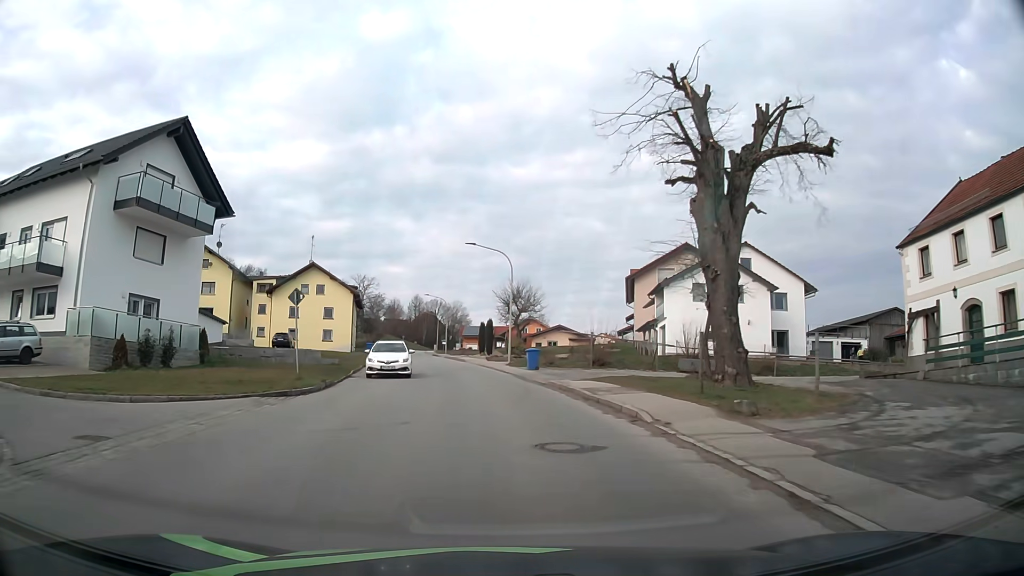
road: tertiary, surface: asphalt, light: Day
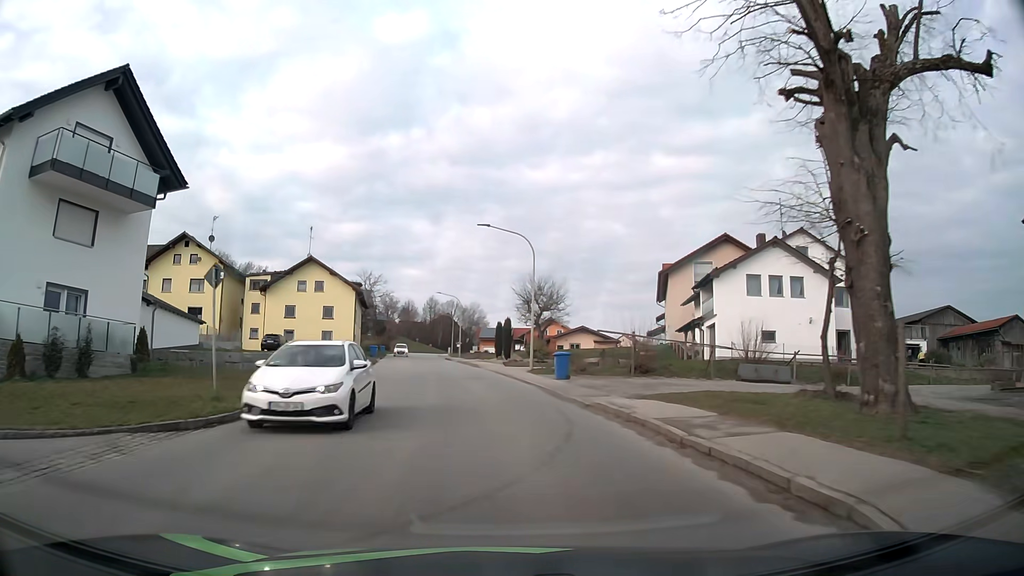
(-0.1, +7.3) m; -2°
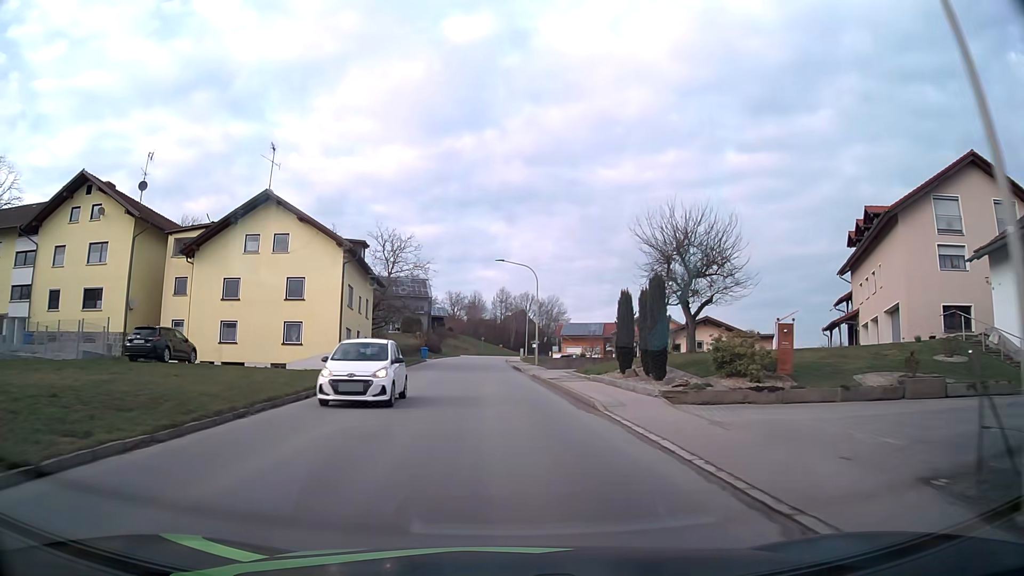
(-1.8, +29.5) m; -6°
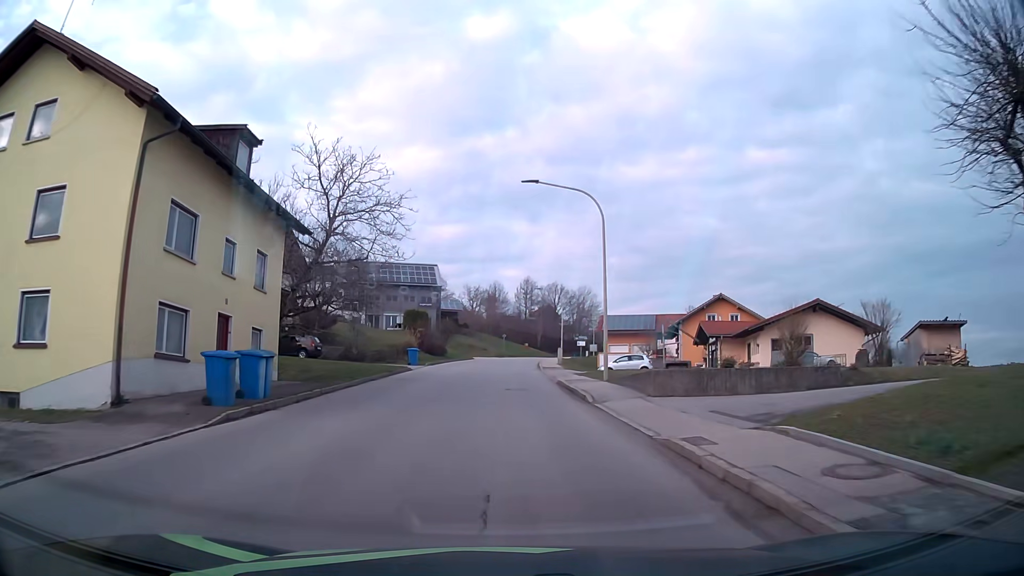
(-0.6, +22.7) m; -2°
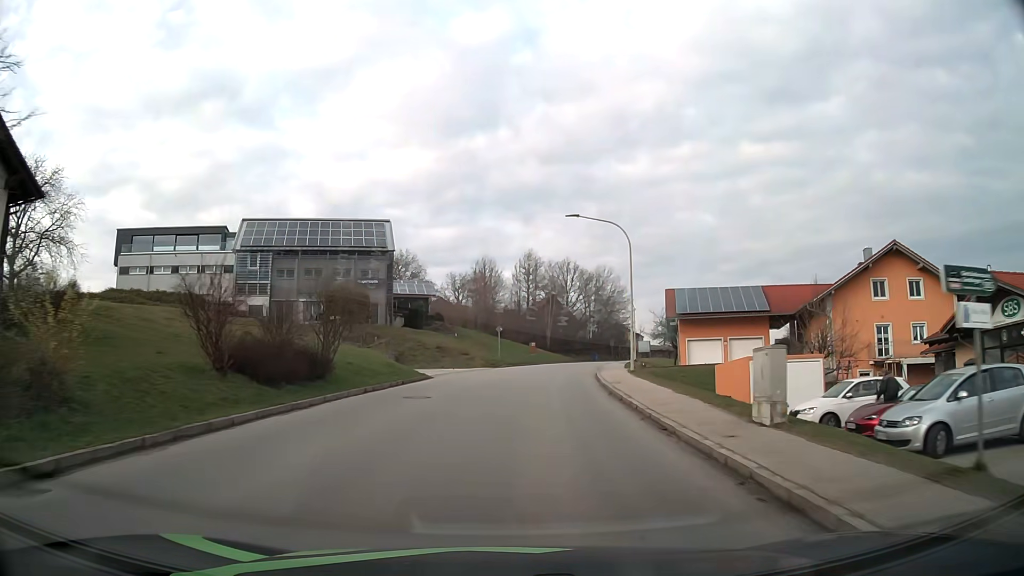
(-0.2, +39.2) m; +1°
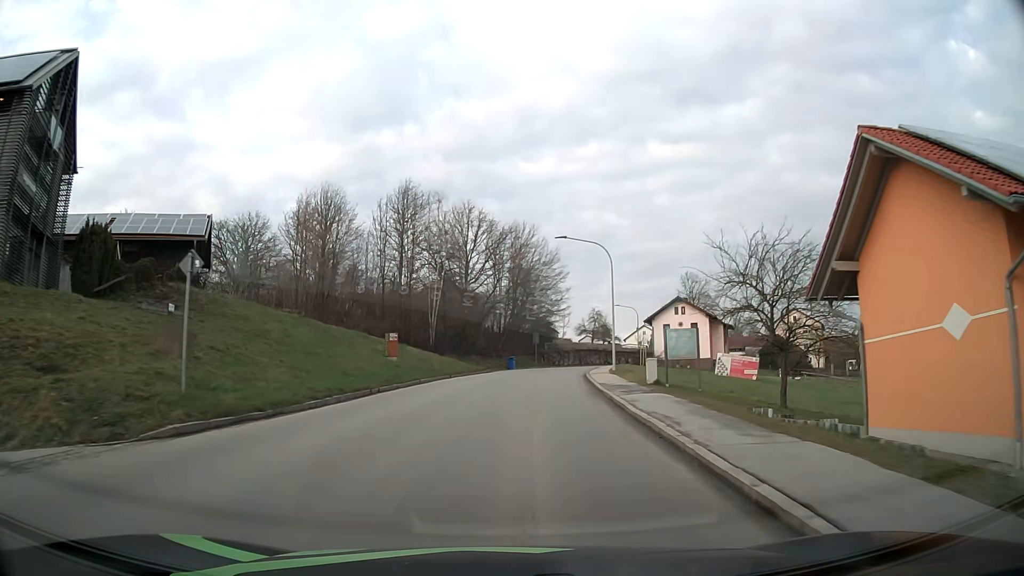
(+3.1, +40.6) m; +9°
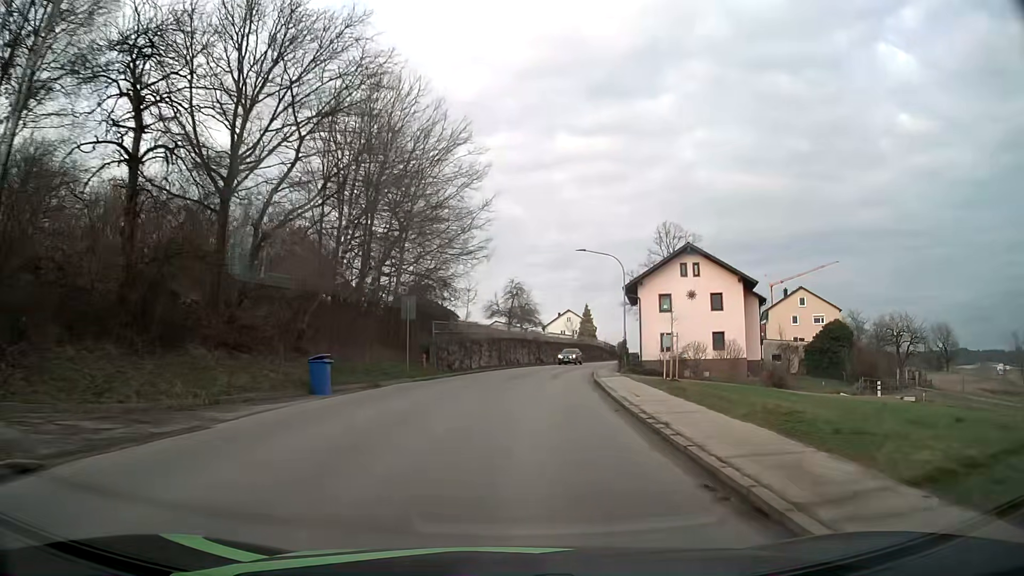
(+2.6, +42.2) m; +8°
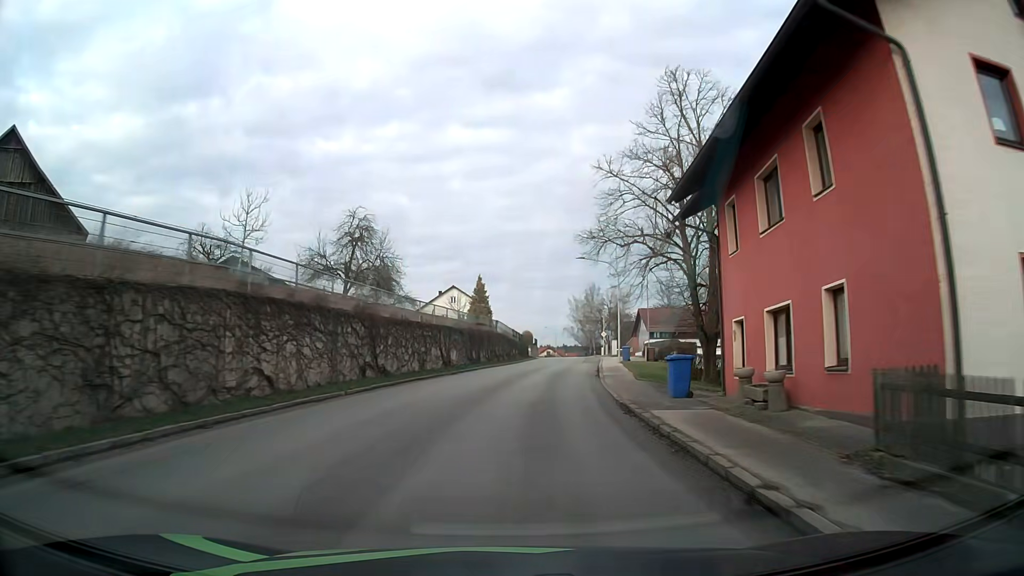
(+3.5, +41.7) m; +10°
(0, +10) (+1, +20) (+2, +30) (+3, +40) (+4, +50) (+6, +60) (+7, +70) (+8, +79) (+9, +89) (+10, +99) m
